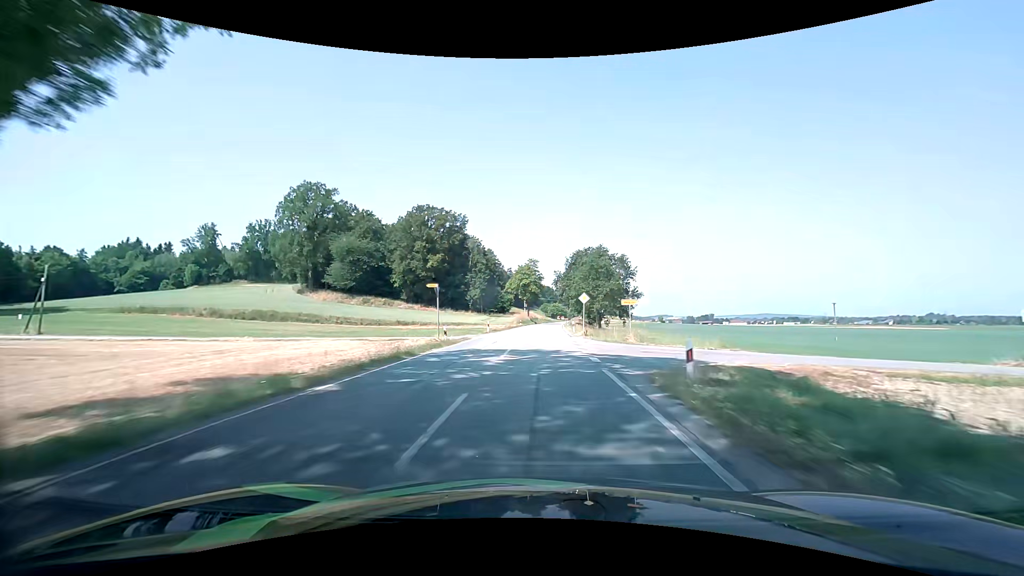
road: secondary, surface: asphalt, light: Day
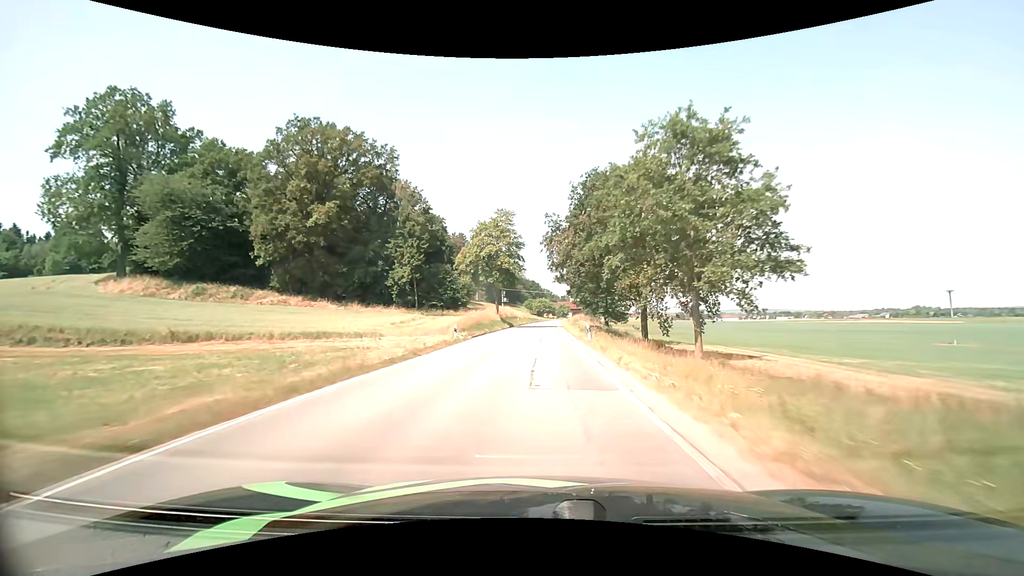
(+0.9, +51.9) m; +2°
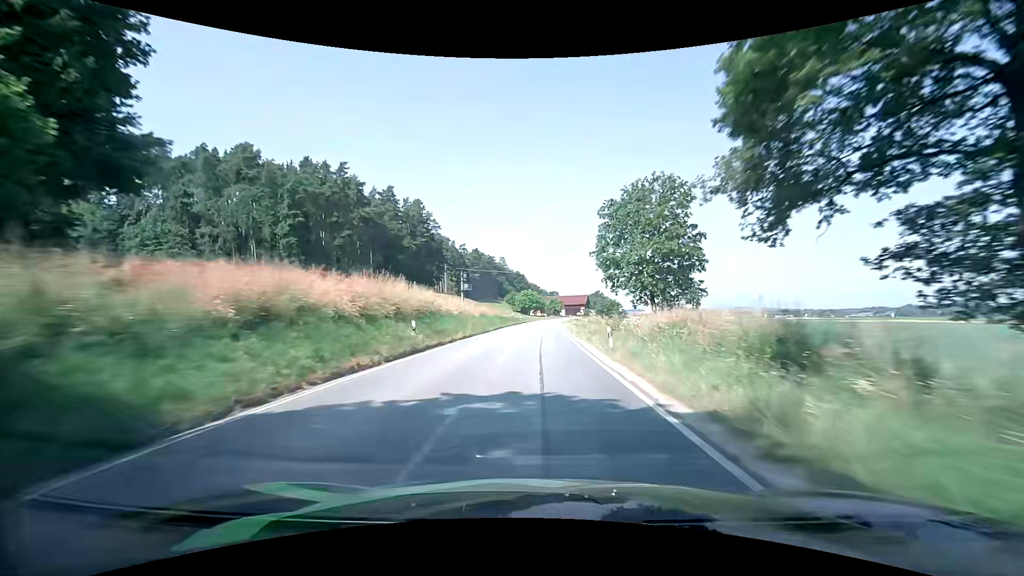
(+0.9, +65.0) m; +1°
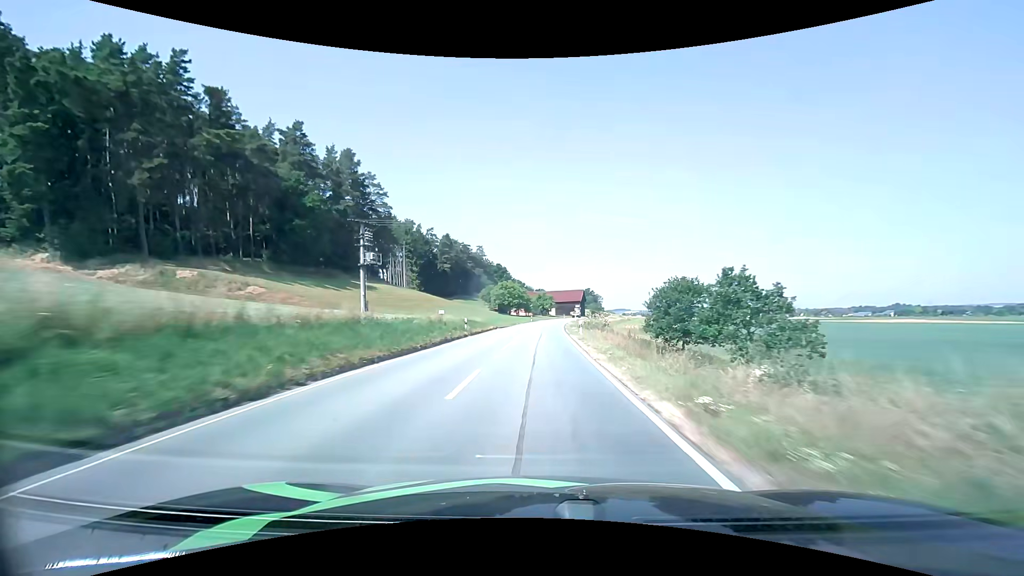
(+1.1, +51.5) m; +2°
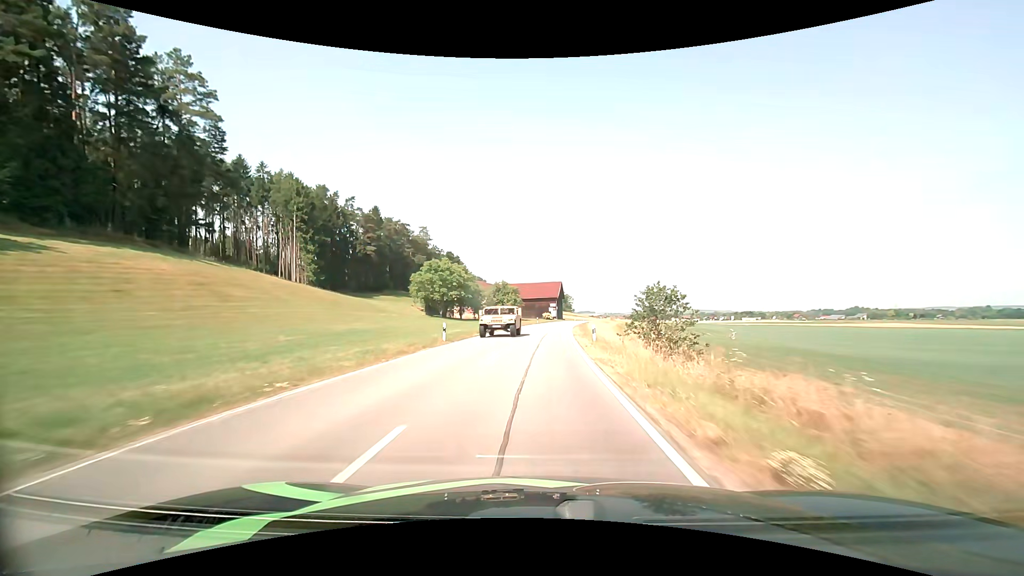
(+1.7, +62.4) m; +4°
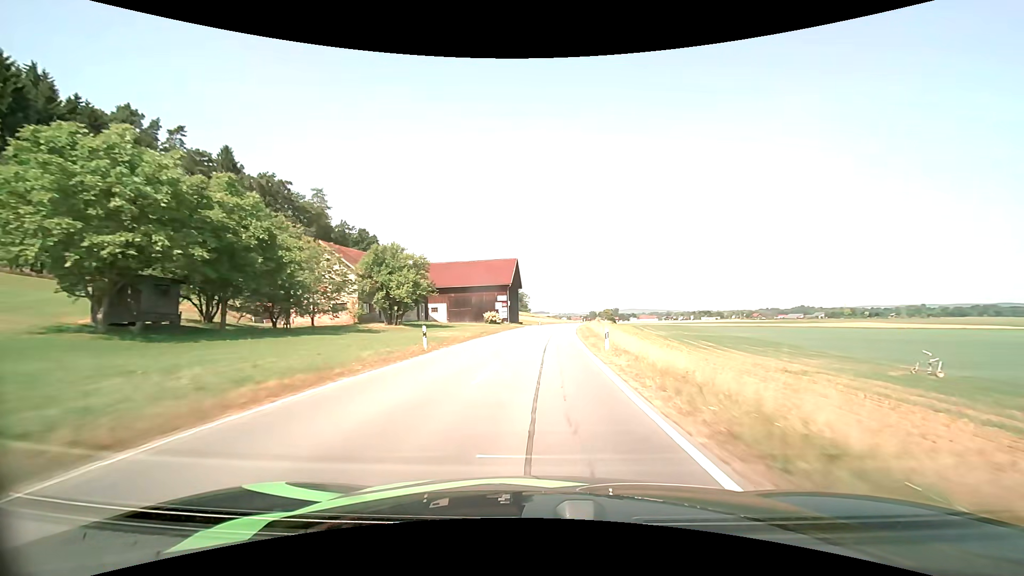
(+2.6, +60.9) m; +5°
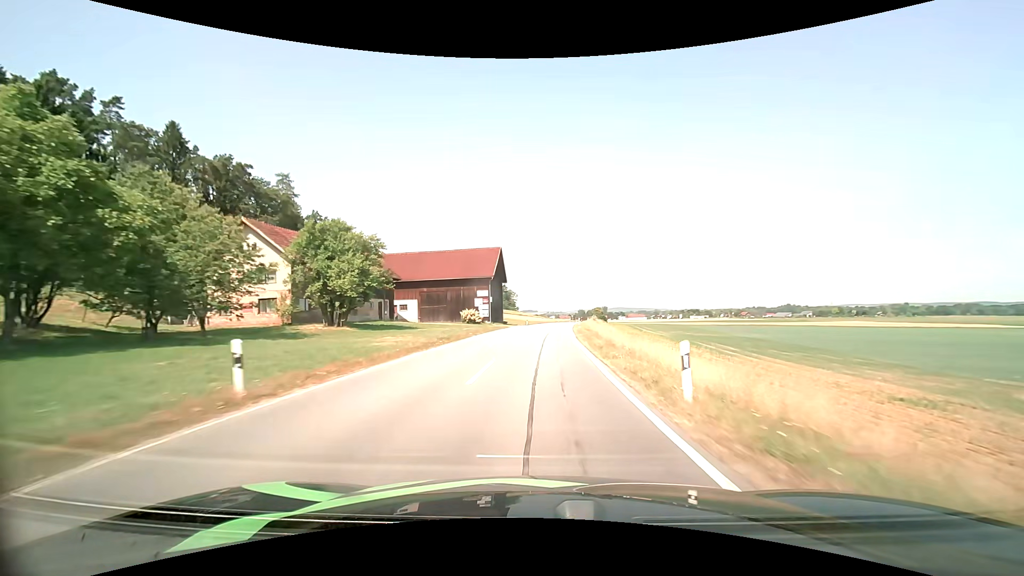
(+0.2, +12.1) m; +1°
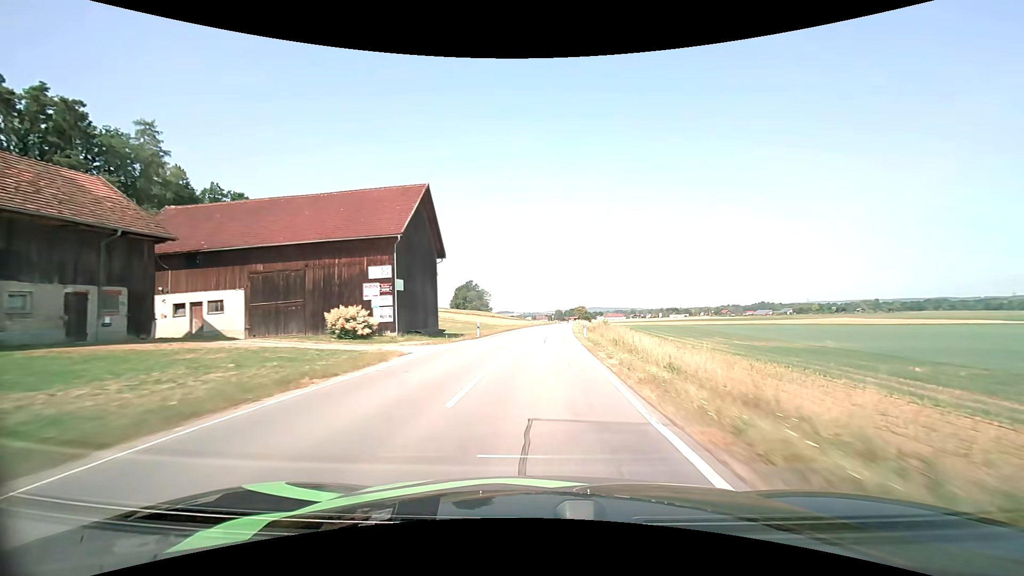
(+0.9, +36.5) m; +3°
(0, +10) (0, +20) (+1, +30) (+1, +40) (+2, +50) (+2, +60) (+3, +70) (+3, +80) (+4, +90) (+5, +100) m
